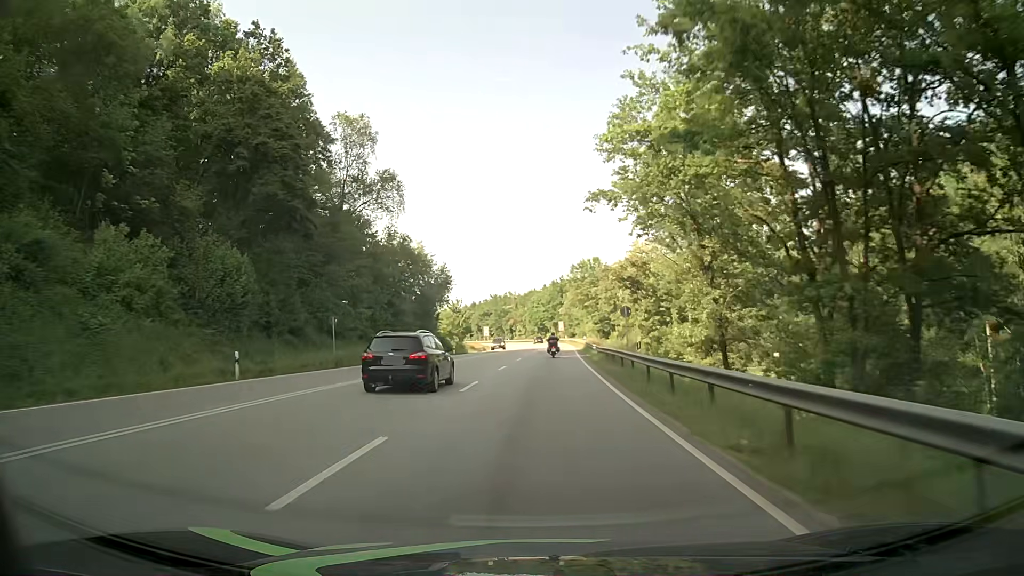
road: primary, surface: asphalt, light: Day
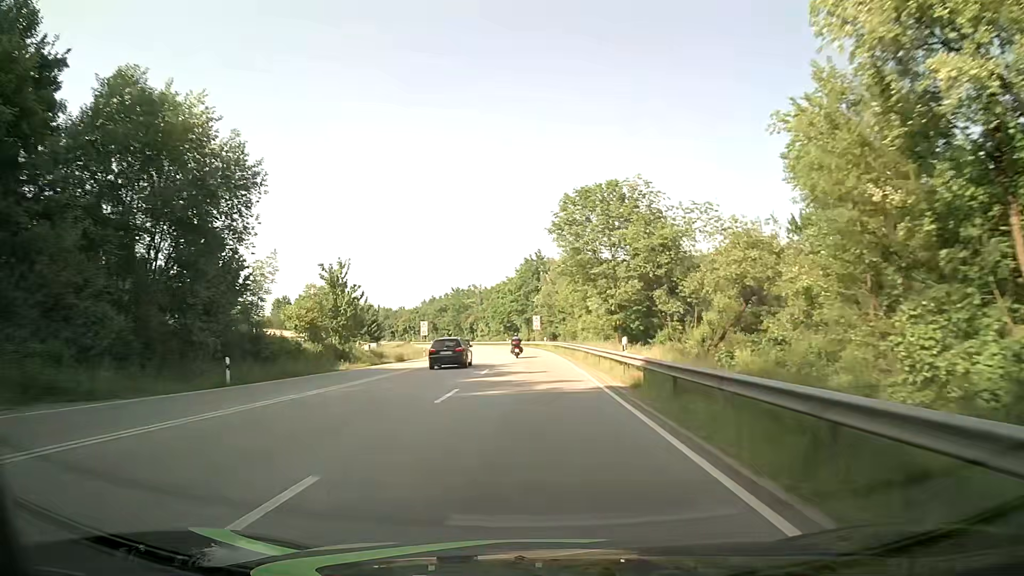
(+1.2, +49.9) m; +2°
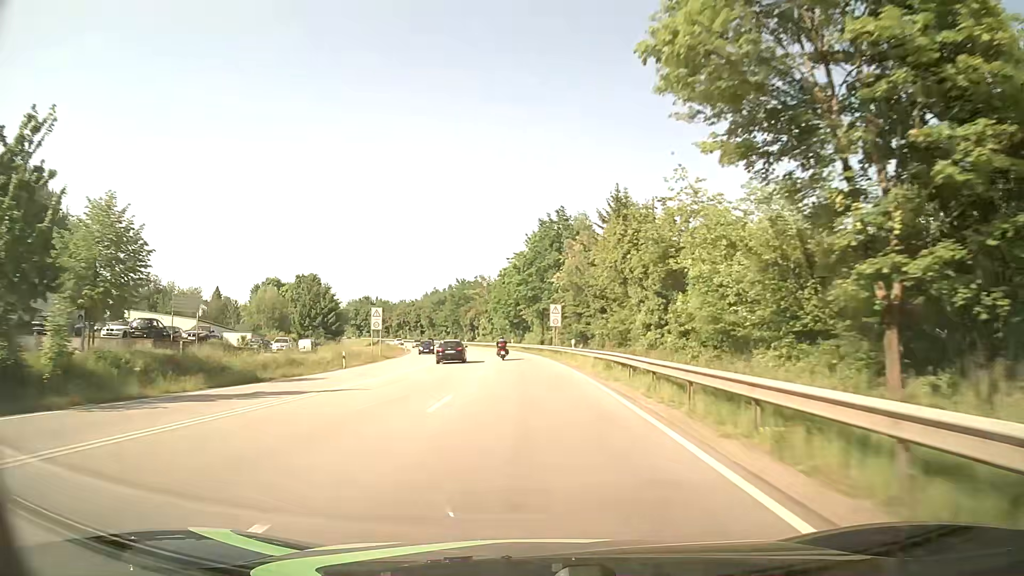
(-0.3, +37.4) m; -1°
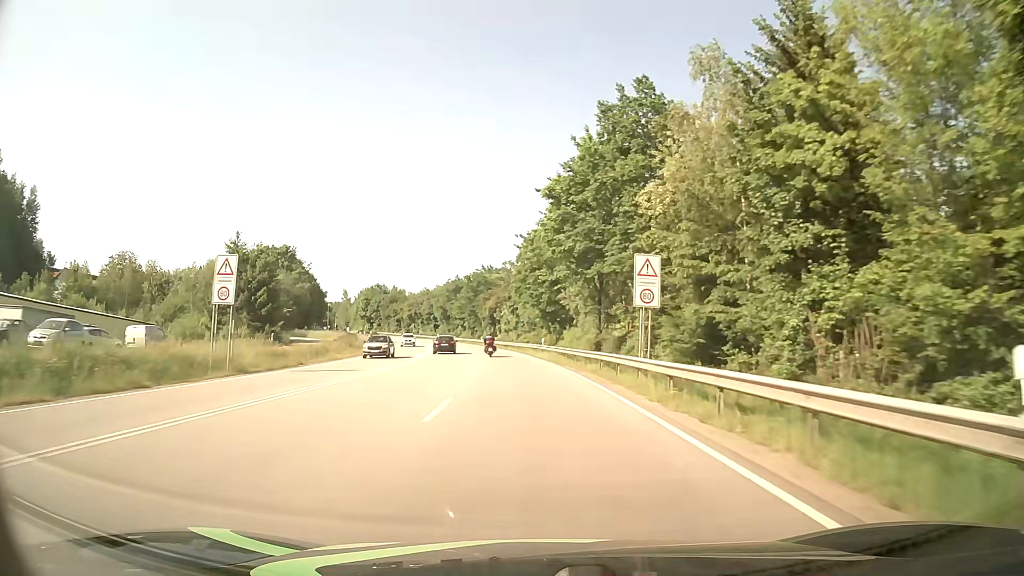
(-1.0, +37.4) m; -3°
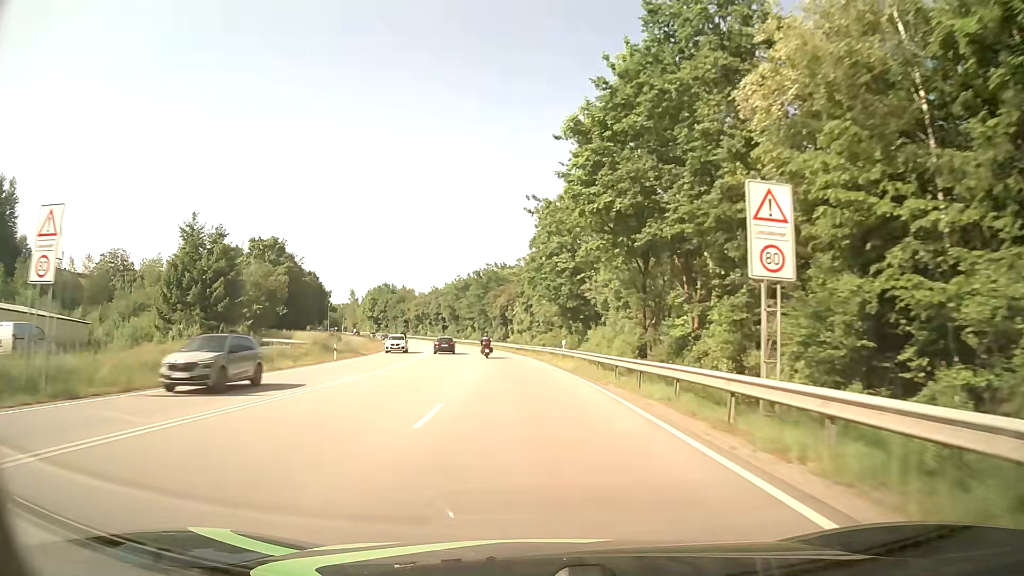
(-0.1, +12.5) m; -1°
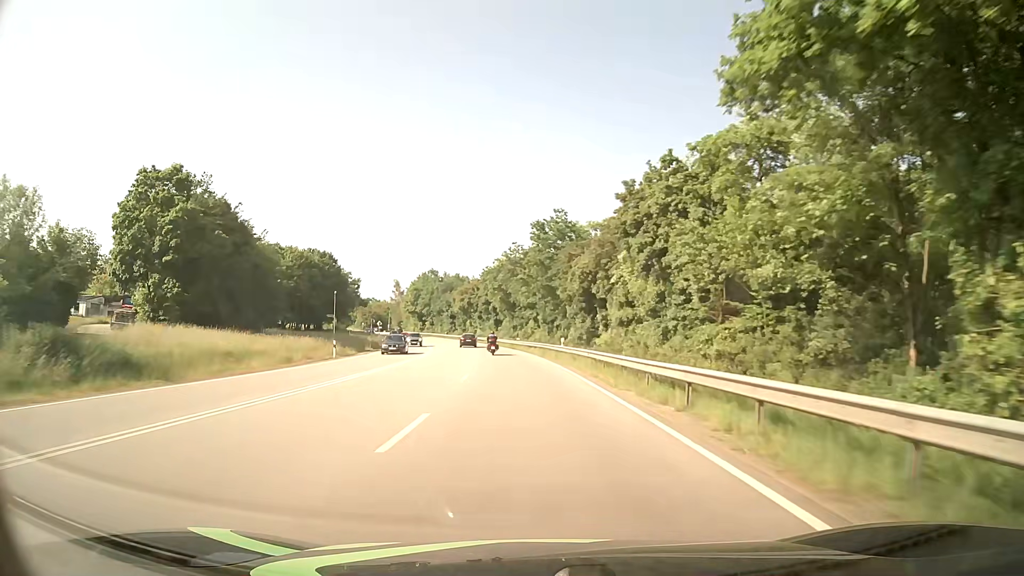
(-2.8, +49.9) m; -6°
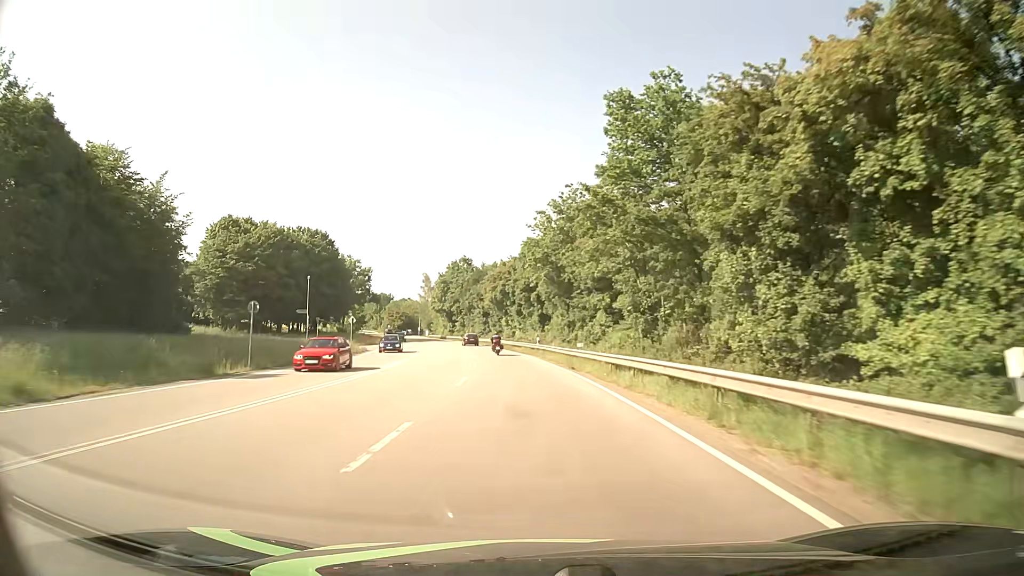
(-1.5, +37.4) m; -4°
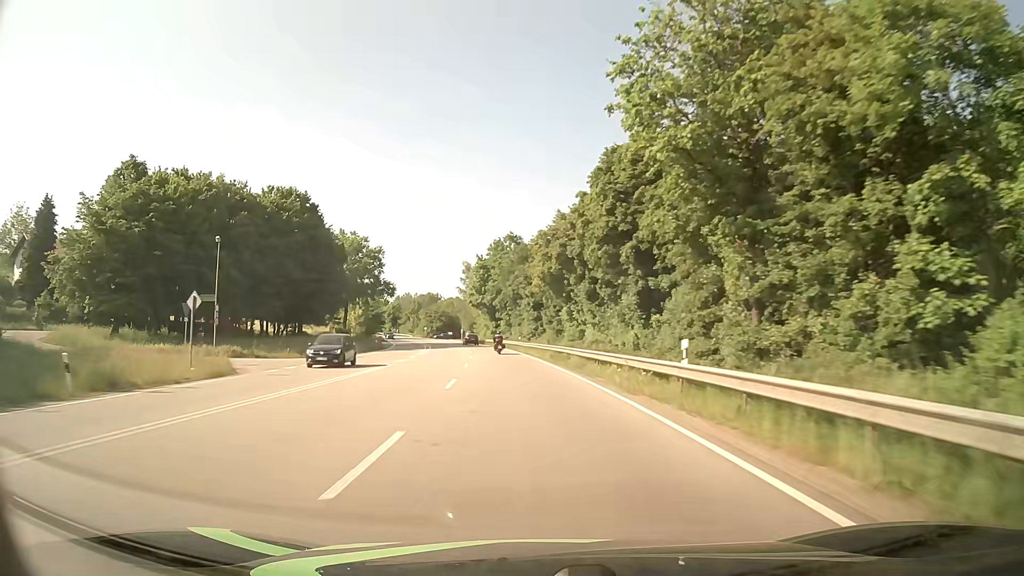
(-1.6, +37.4) m; -5°
(0, +10) (0, +20) (-1, +30) (-2, +40) (-3, +50) (-4, +60) (-5, +70) (-7, +80) (-9, +89) (-10, +99) m
